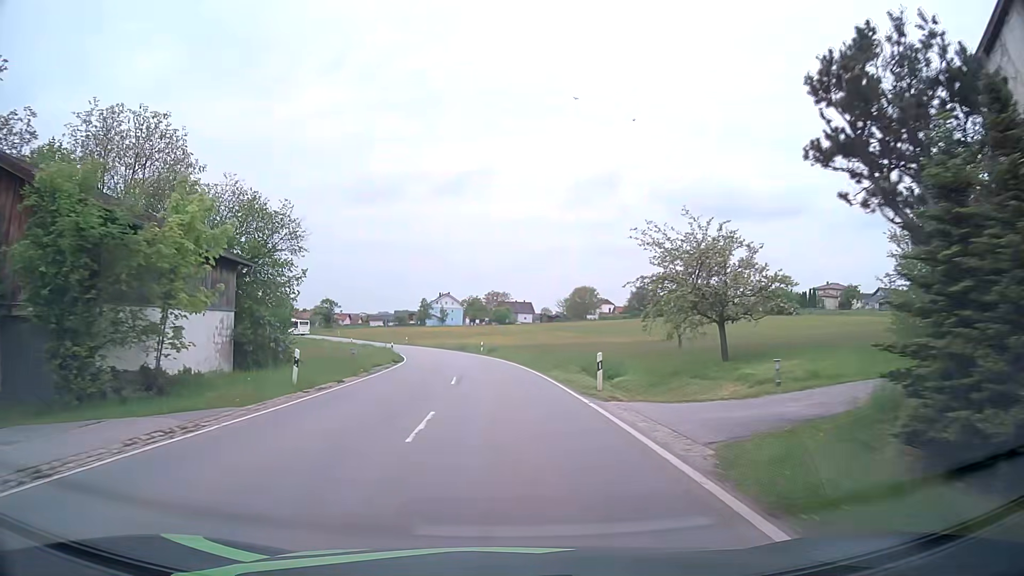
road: tertiary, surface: asphalt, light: Day
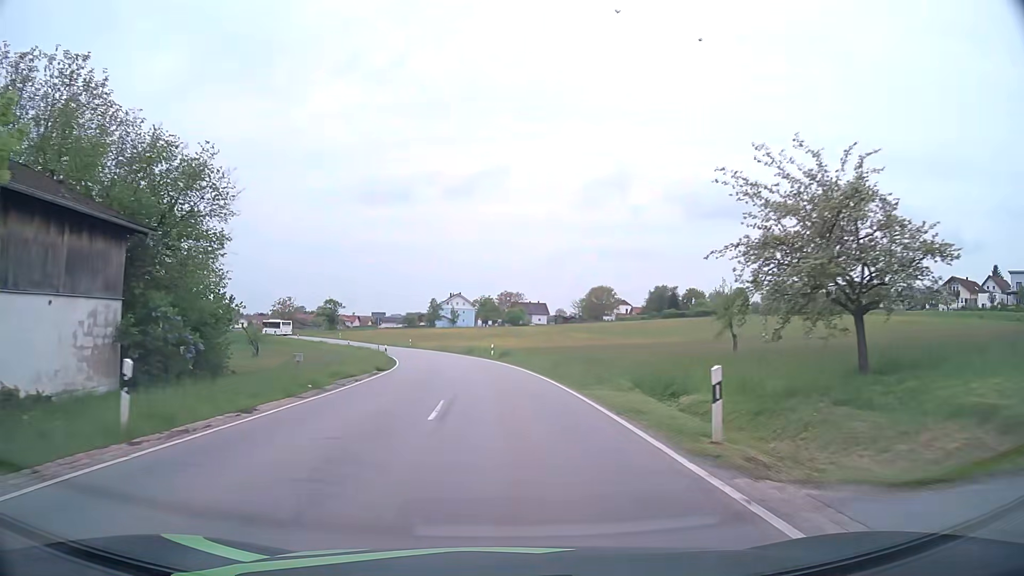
(0.0, +9.2) m; -1°
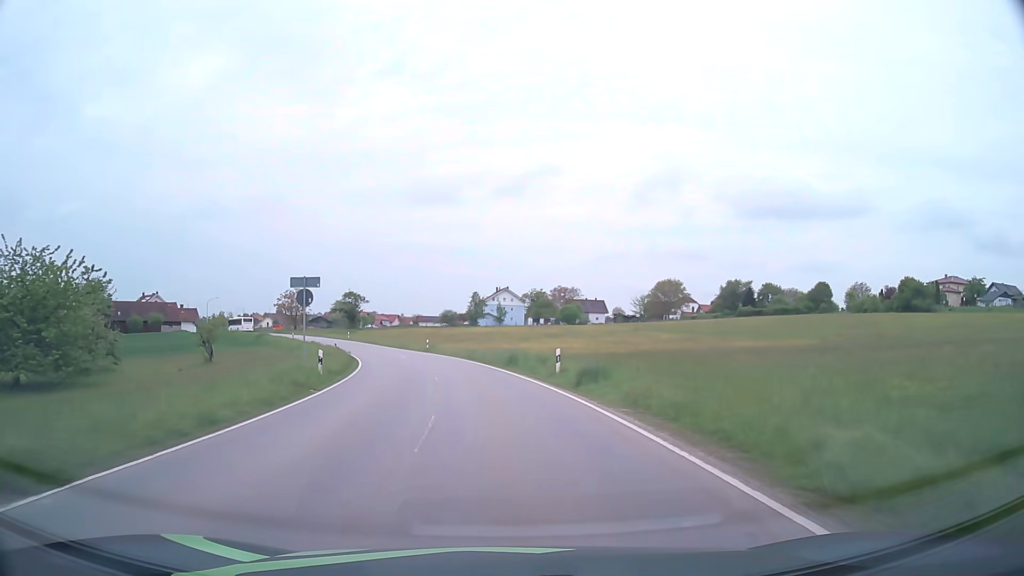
(-0.8, +27.6) m; -4°
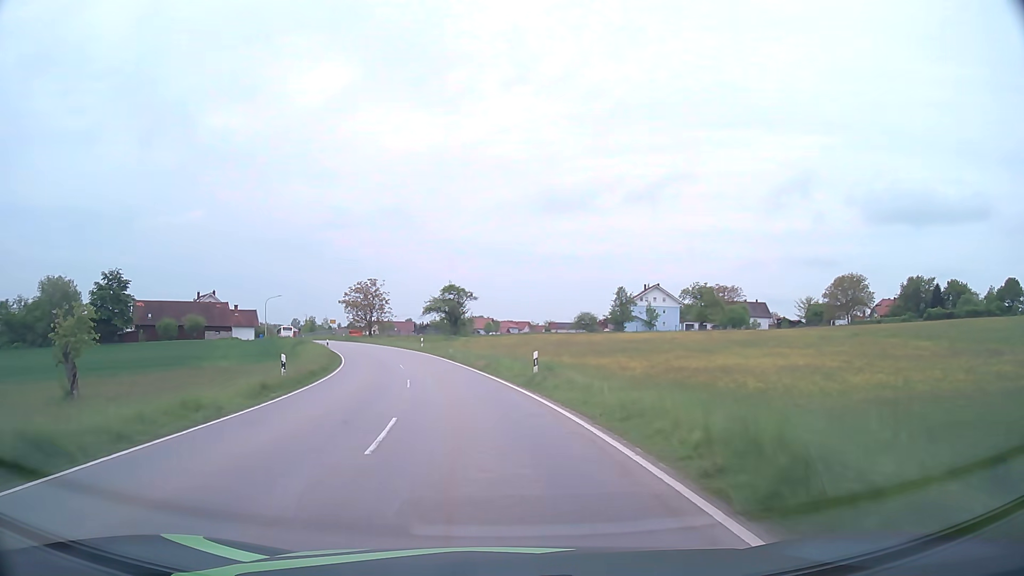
(-3.1, +36.4) m; -11°
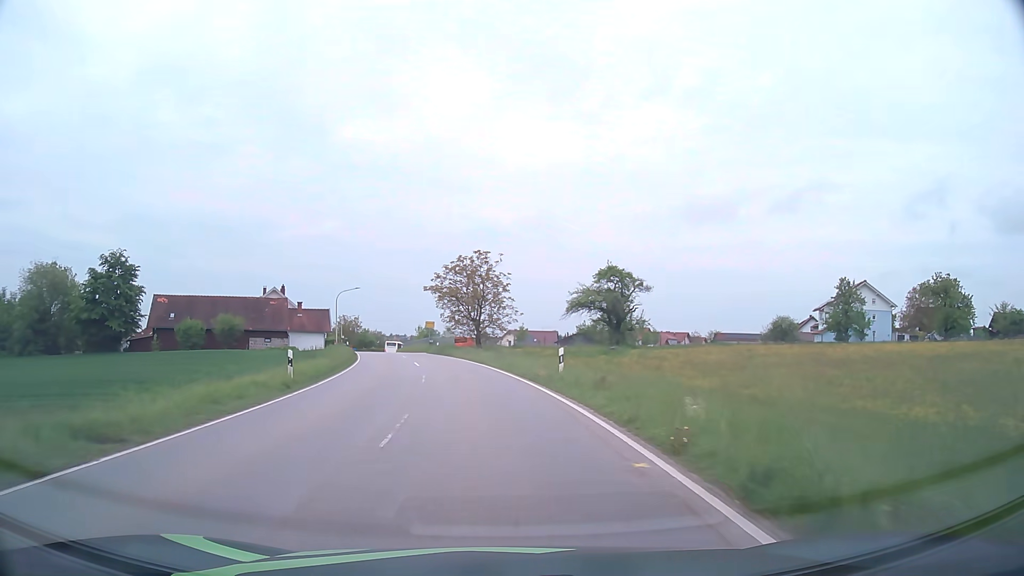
(-4.0, +36.1) m; -12°
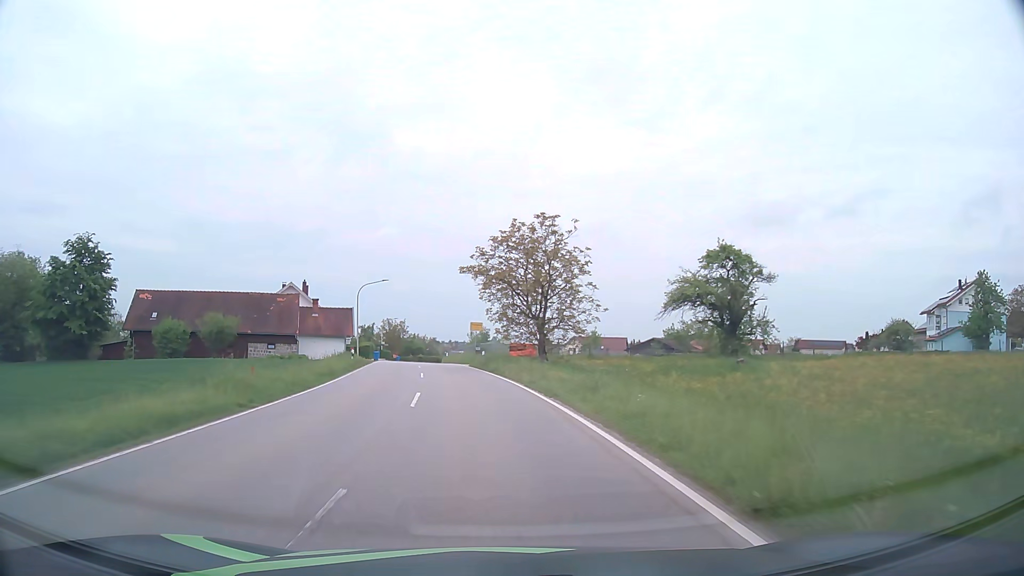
(-0.8, +18.1) m; -6°
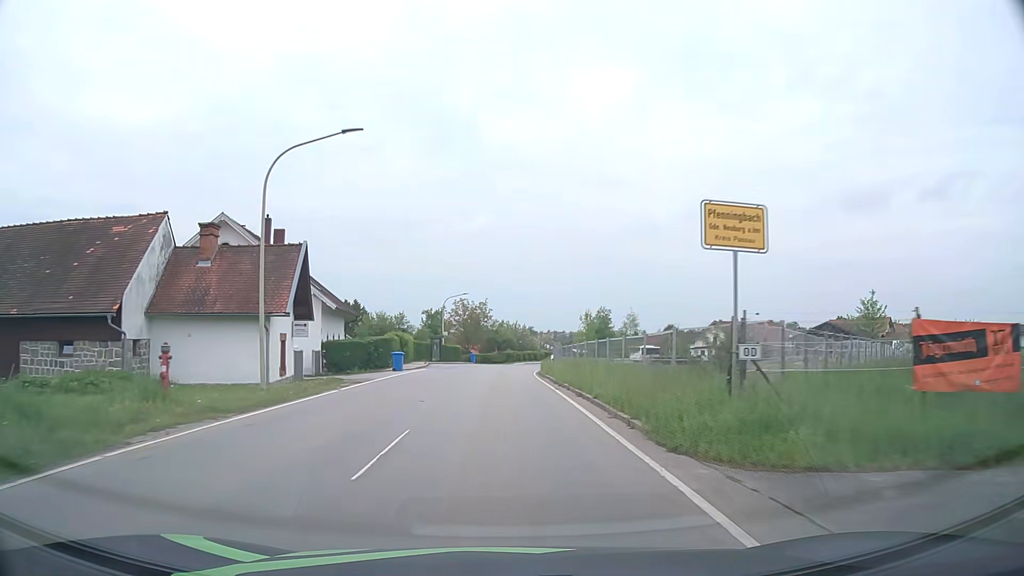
(-3.9, +43.8) m; -8°
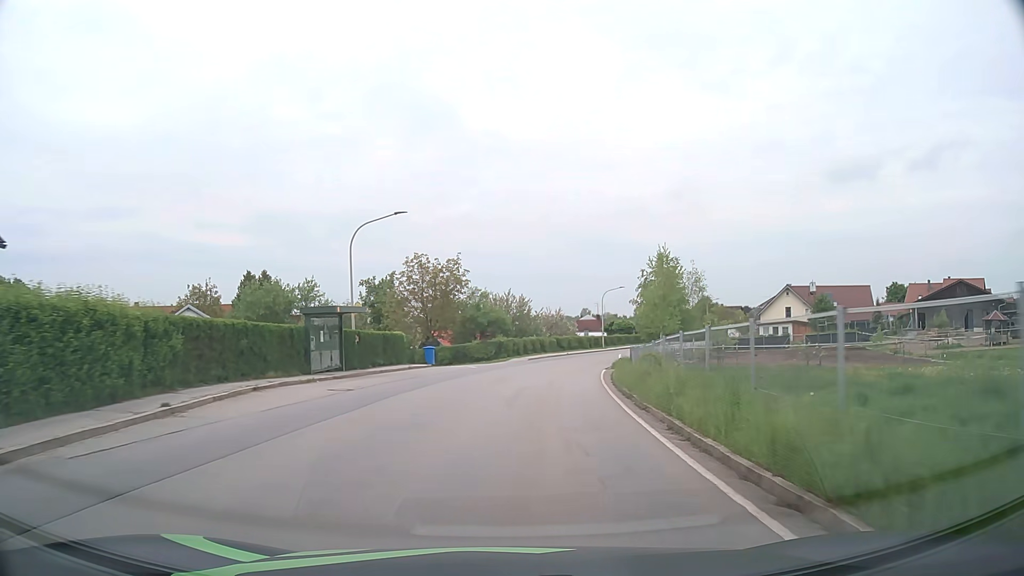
(-0.1, +40.5) m; +1°
(0, +10) (+1, +20) (+2, +30) (+4, +40) (+6, +50) (+8, +59) (+12, +69) (+16, +78) (+20, +87) (+25, +95) m
